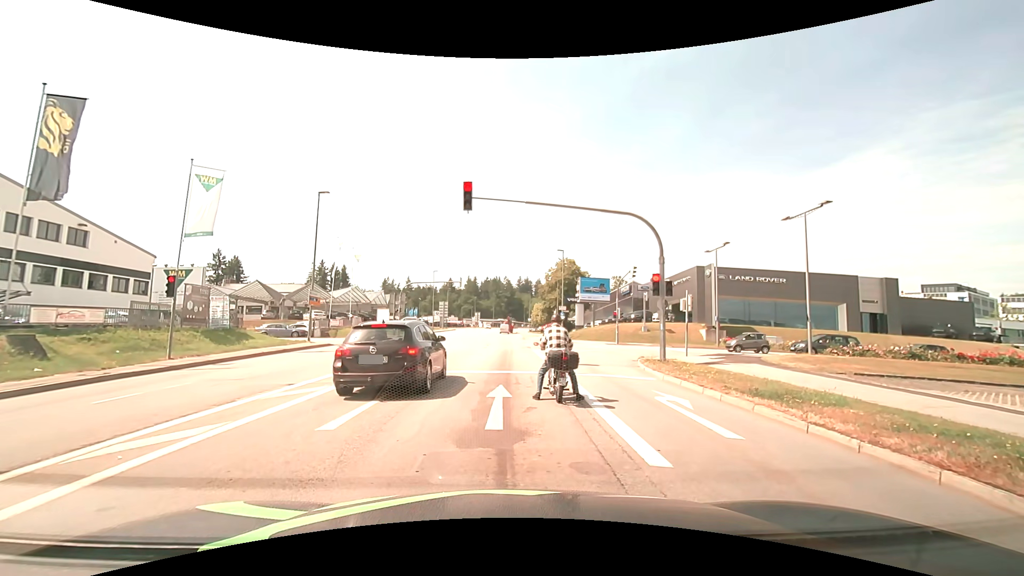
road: tertiary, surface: asphalt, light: Day
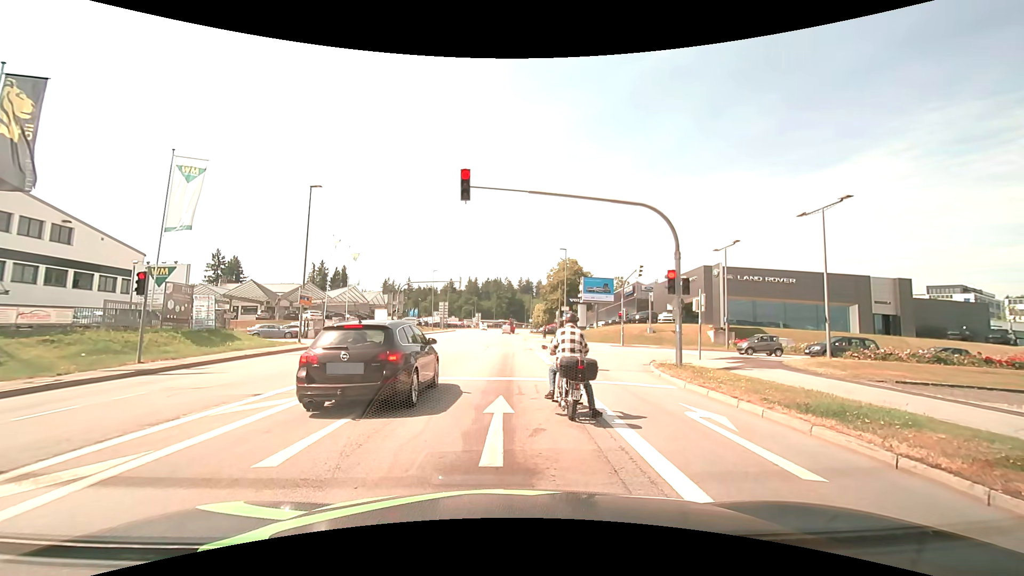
(0.0, +1.6) m; -2°
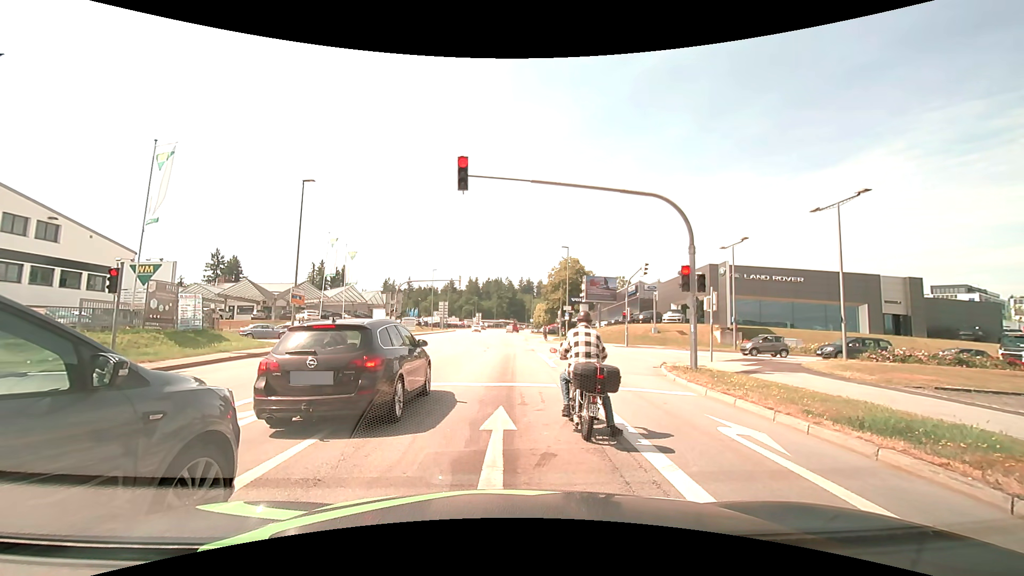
(0.0, +1.3) m; 0°
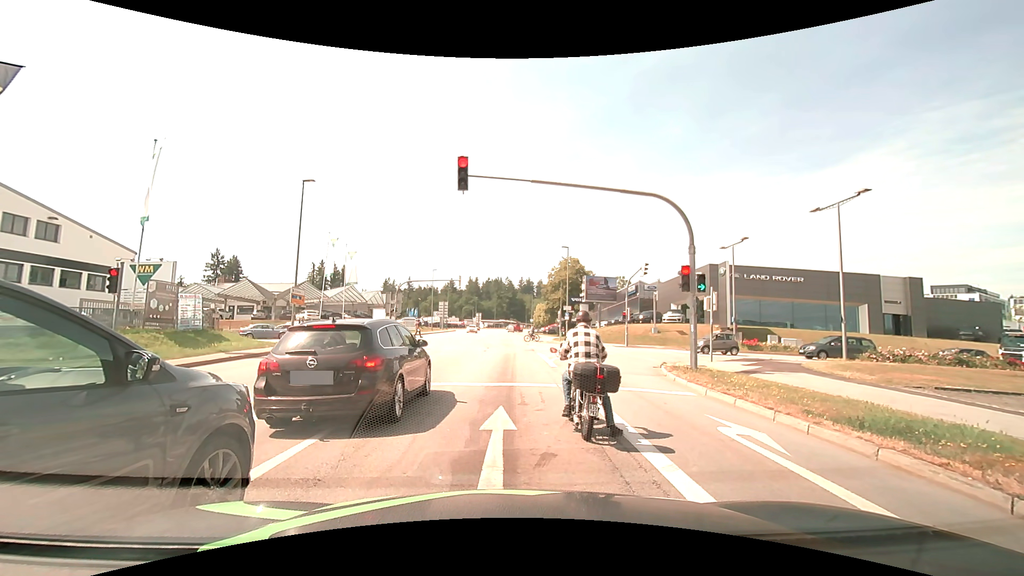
(0.0, 0.0) m; 0°
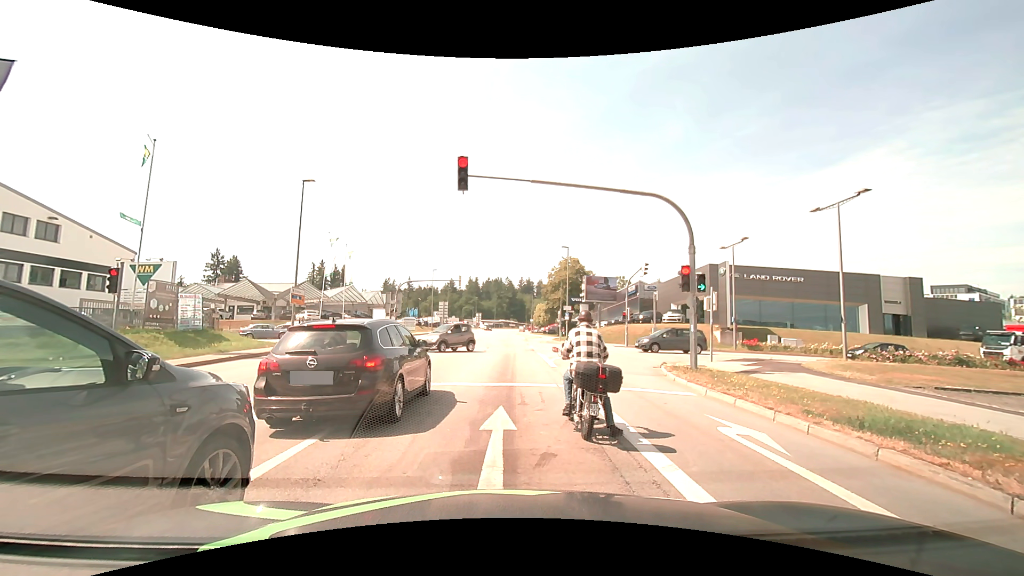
(0.0, 0.0) m; 0°
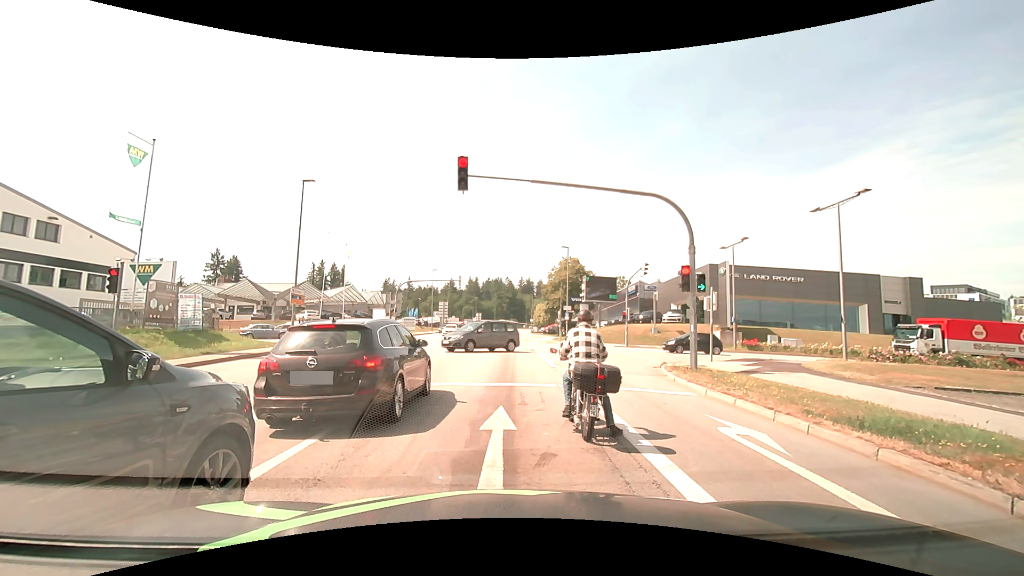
(0.0, 0.0) m; 0°
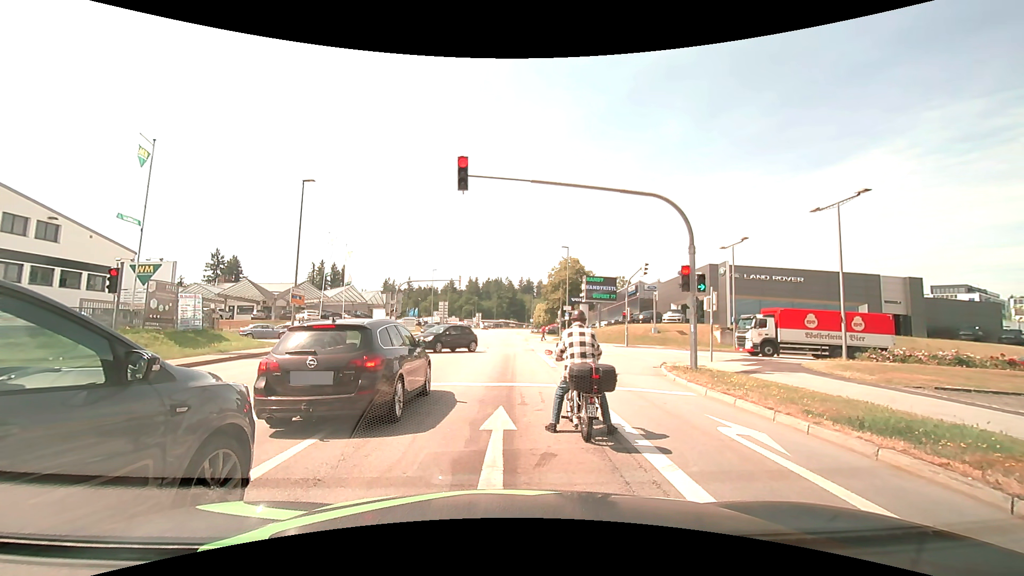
(0.0, 0.0) m; 0°
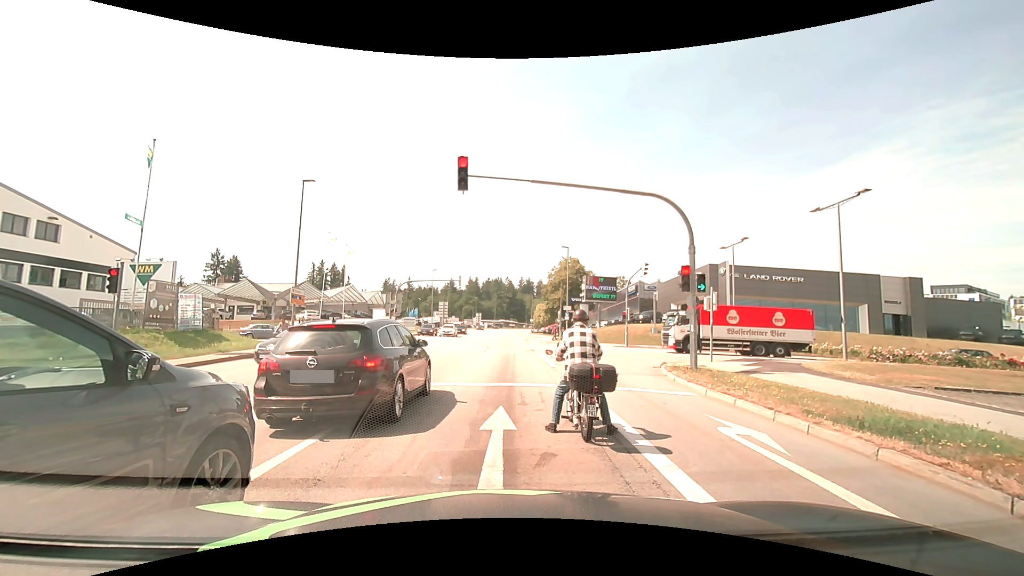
(0.0, 0.0) m; 0°
